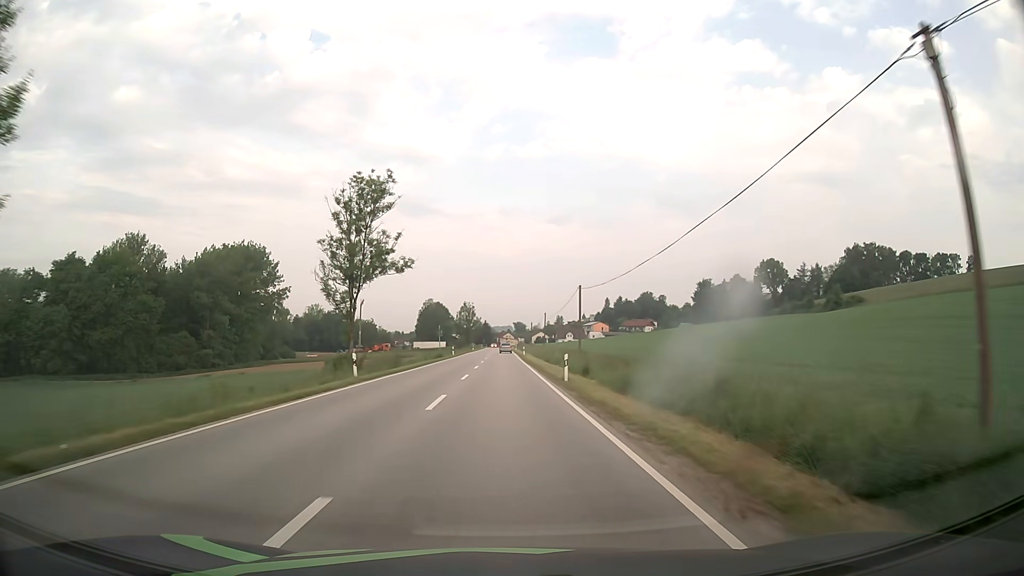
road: secondary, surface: asphalt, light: Day
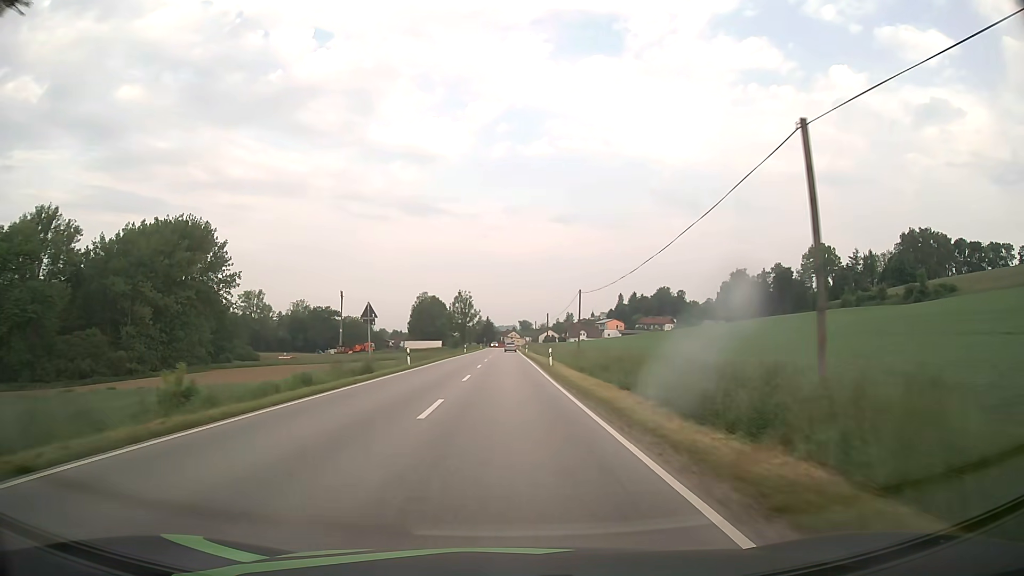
(-0.2, +37.8) m; -1°
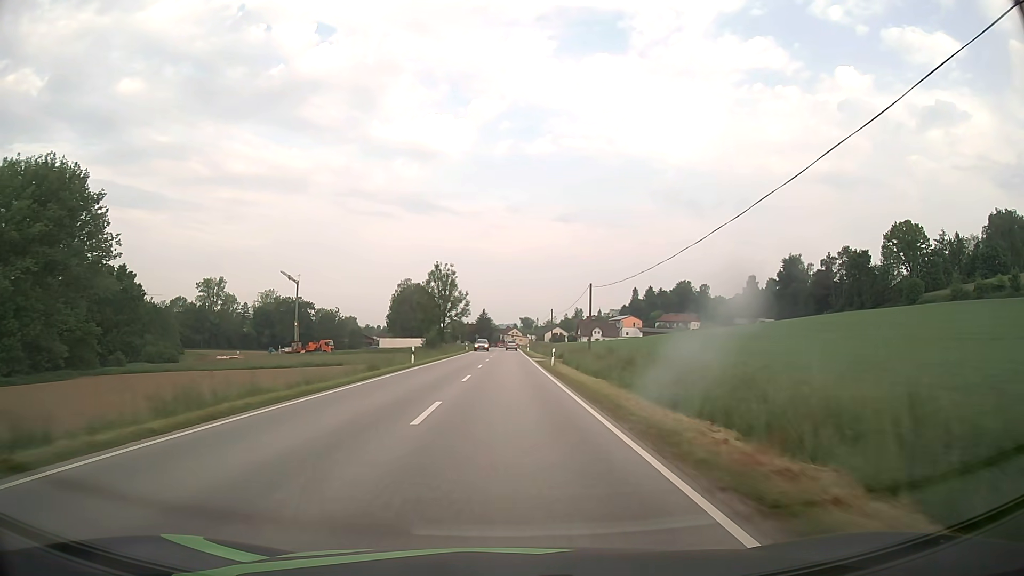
(+0.2, +48.8) m; 0°
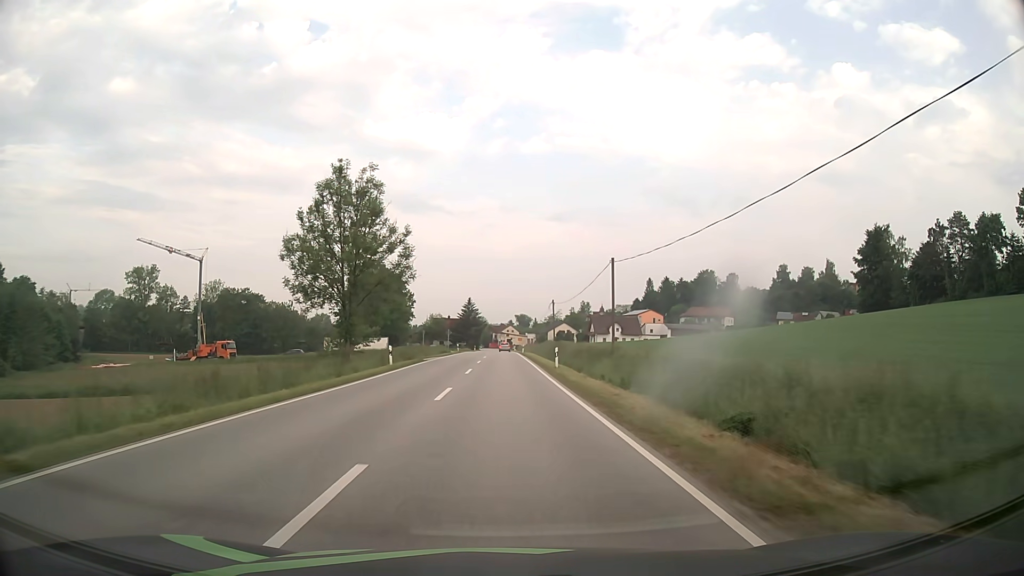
(+0.1, +55.3) m; +1°
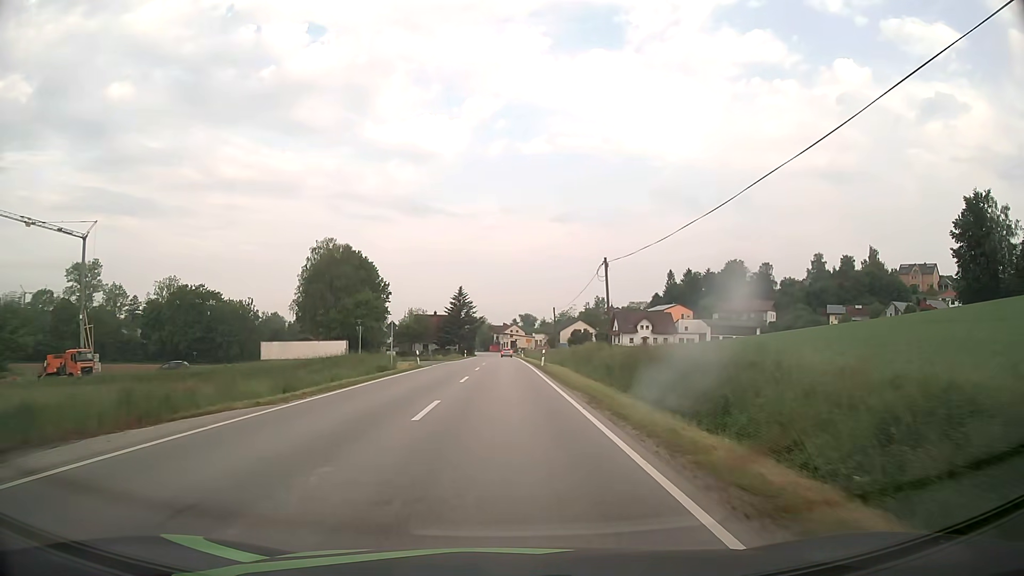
(-0.1, +39.3) m; 0°
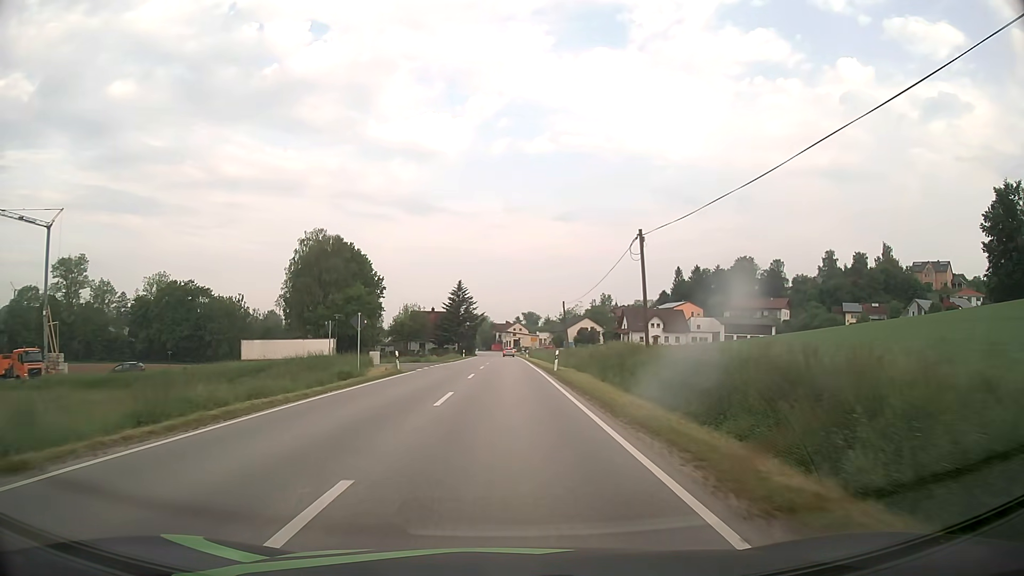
(0.0, +9.1) m; 0°
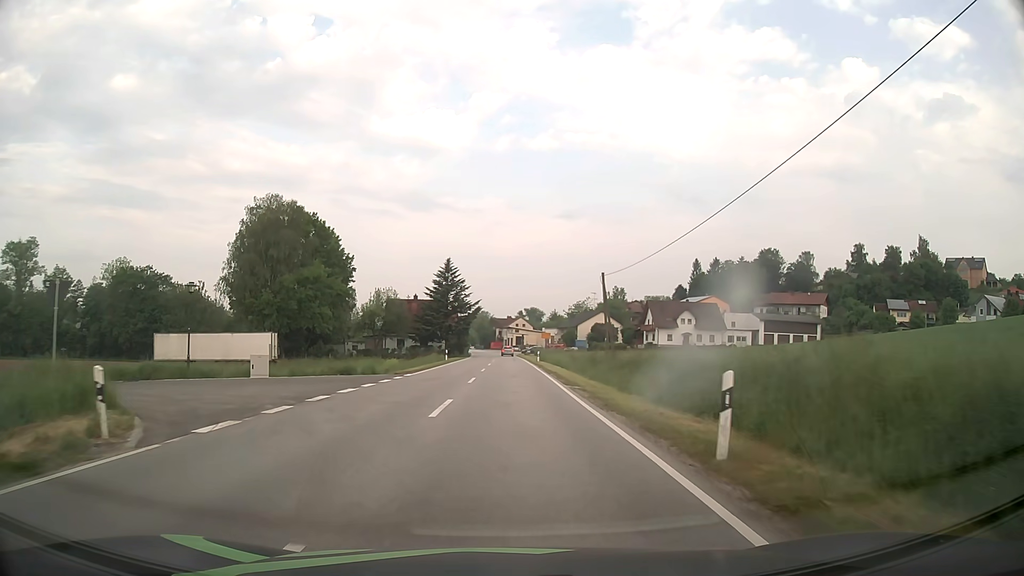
(-0.1, +25.9) m; 0°
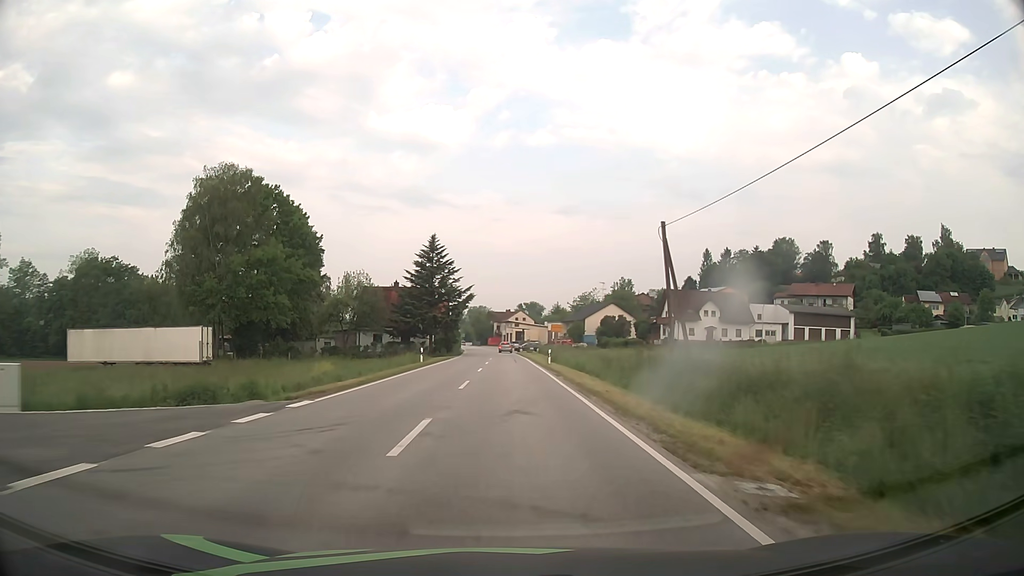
(0.0, +16.3) m; 0°
(0, +10) (0, +20) (0, +30) (0, +40) (0, +50) (0, +60) (0, +70) (0, +80) (-1, +90) (-1, +100) m
